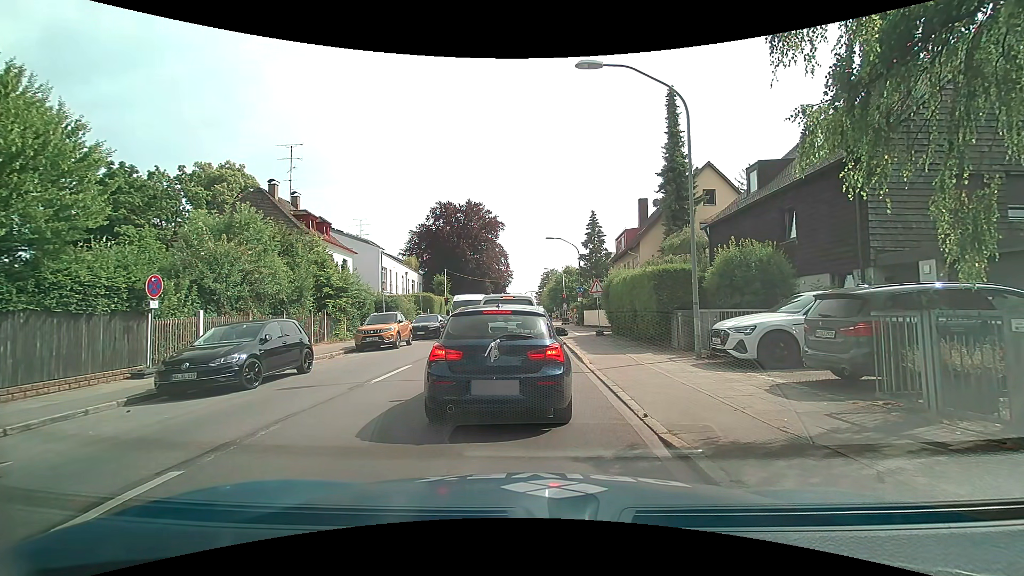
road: secondary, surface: asphalt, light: Day
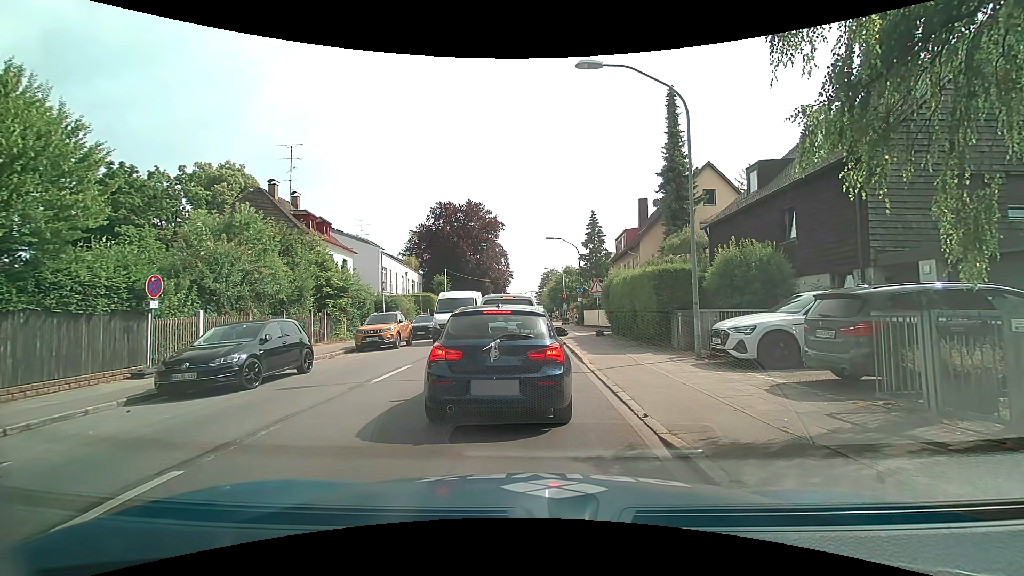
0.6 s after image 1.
(0.0, 0.0) m; 0°
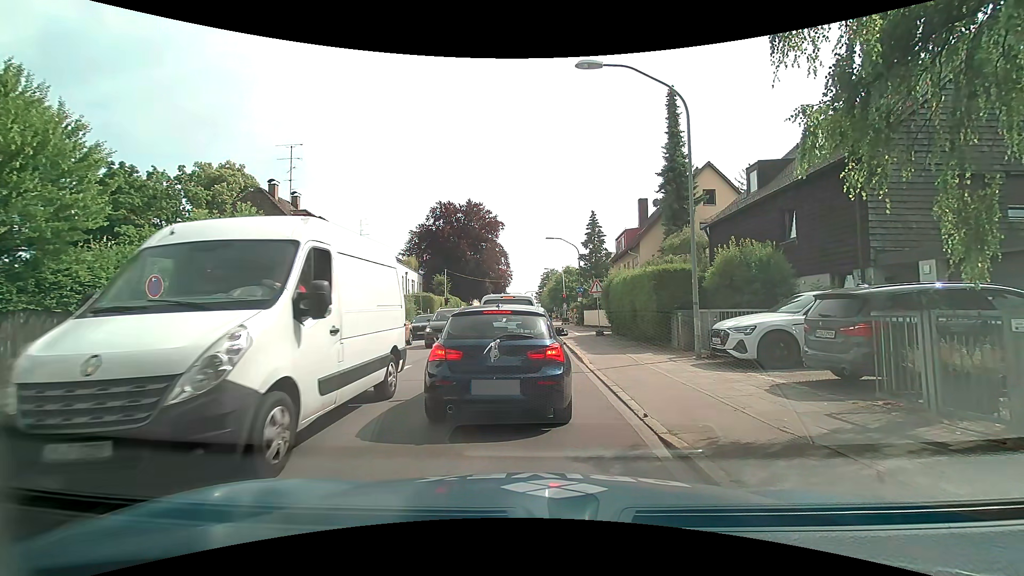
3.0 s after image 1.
(0.0, 0.0) m; 0°
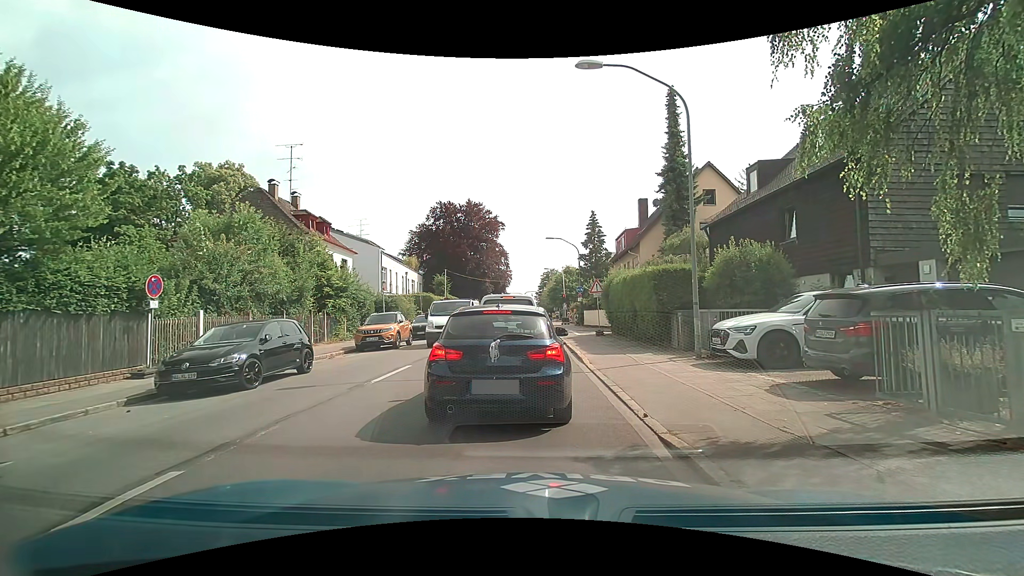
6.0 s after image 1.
(0.0, 0.0) m; 0°
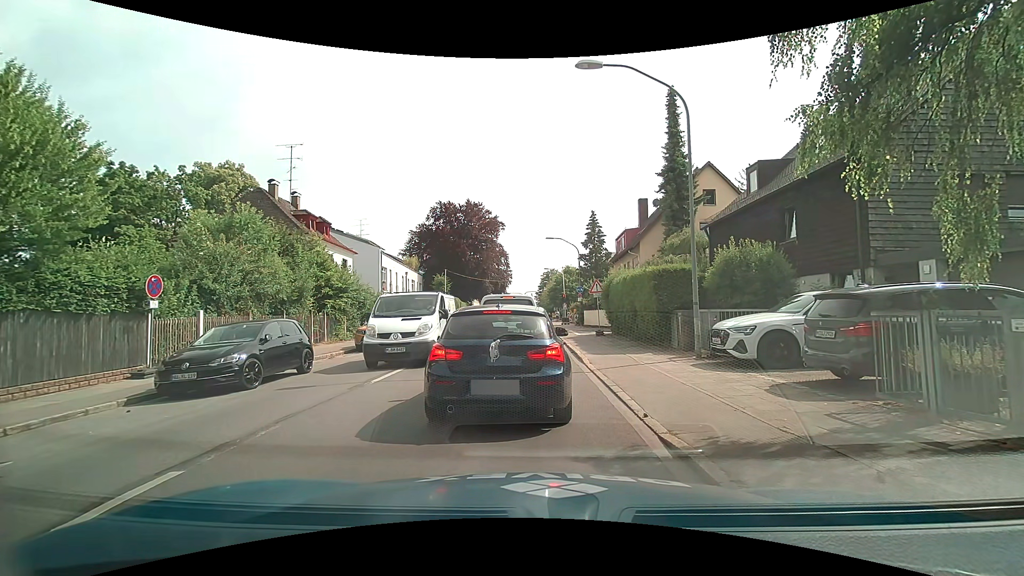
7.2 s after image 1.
(0.0, 0.0) m; 0°
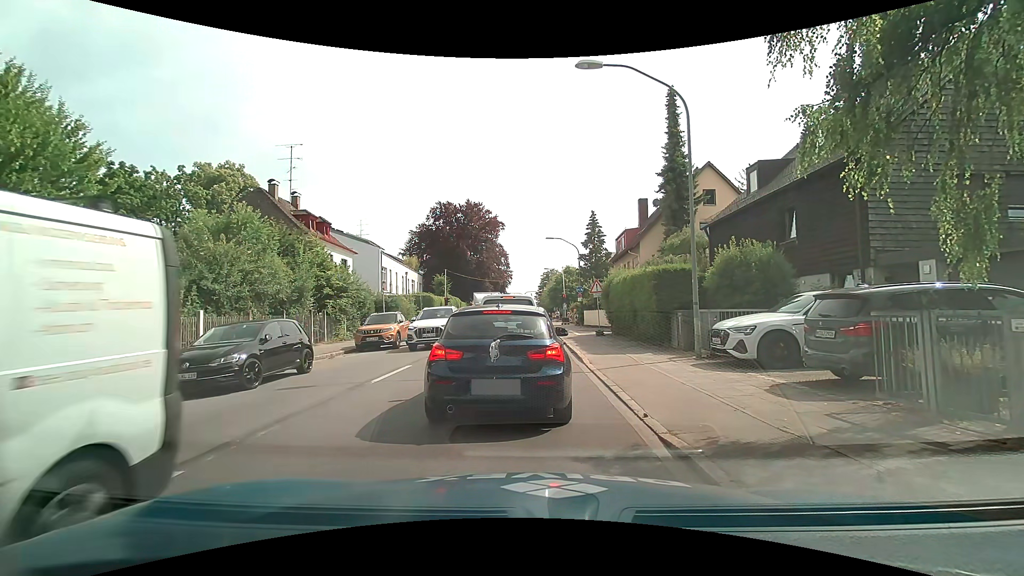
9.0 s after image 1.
(0.0, 0.0) m; 0°
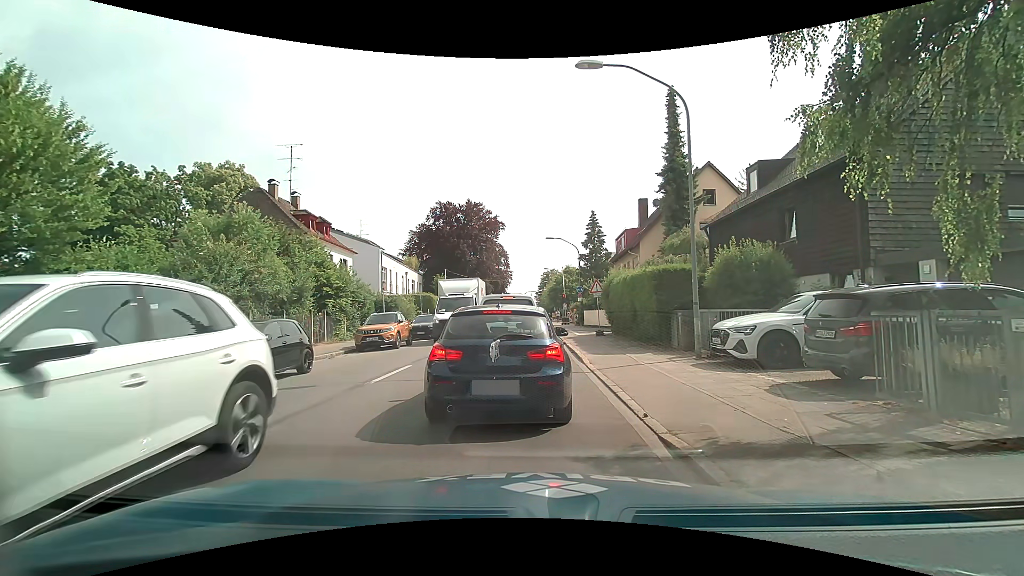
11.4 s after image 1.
(0.0, 0.0) m; 0°
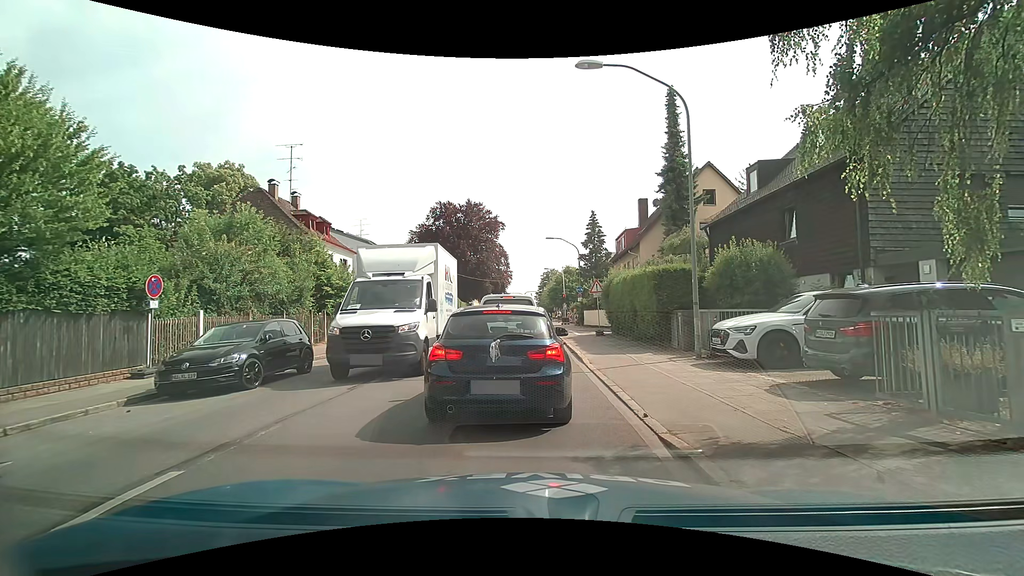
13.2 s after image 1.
(0.0, 0.0) m; 0°
(0, +10) (0, +20) (0, +30) (0, +40) (0, +50) (+1, +60) (+1, +70) (+2, +80) (+2, +90) (+3, +100) m
